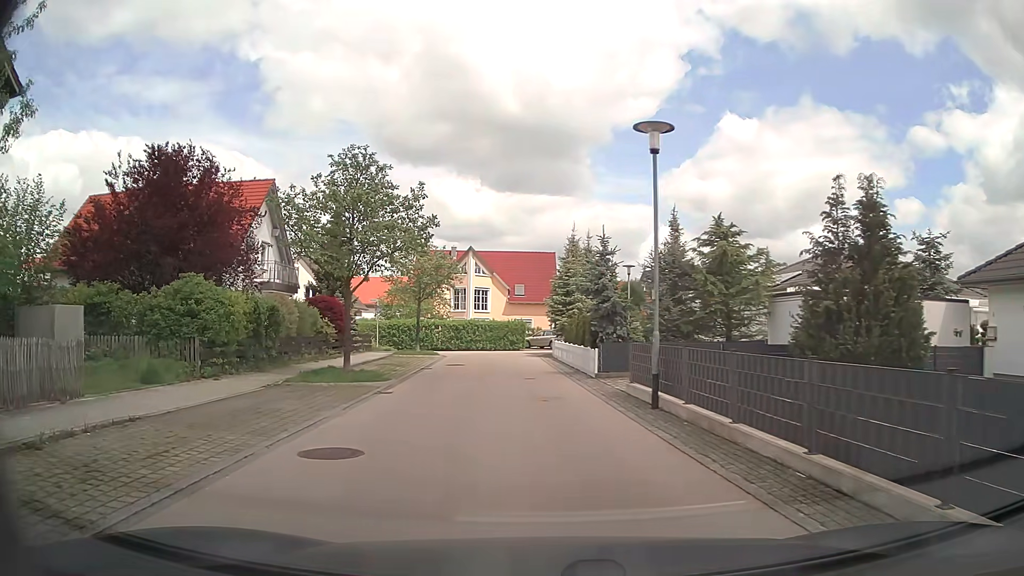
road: residential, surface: asphalt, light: Day
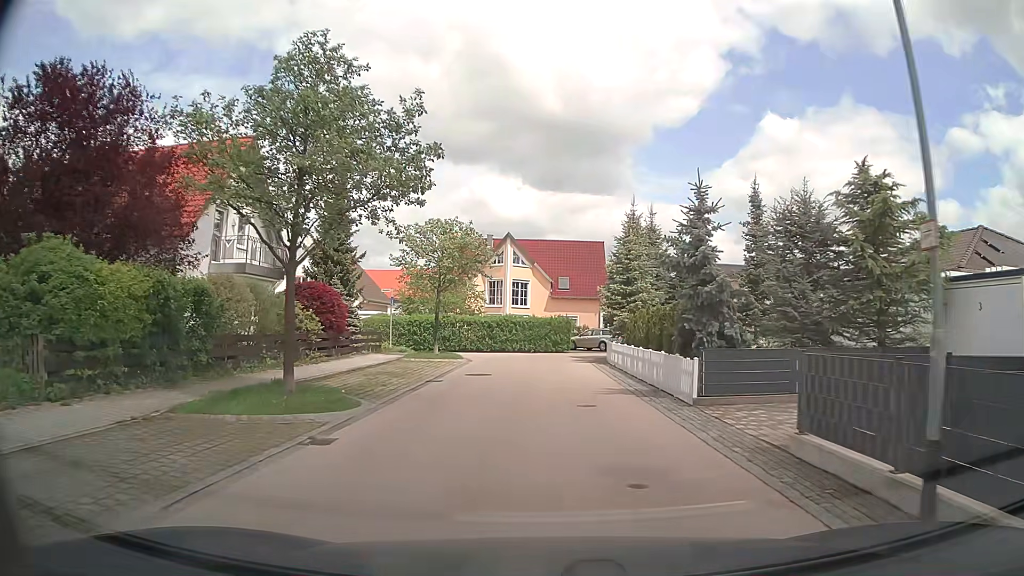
(-0.4, +7.7) m; -4°
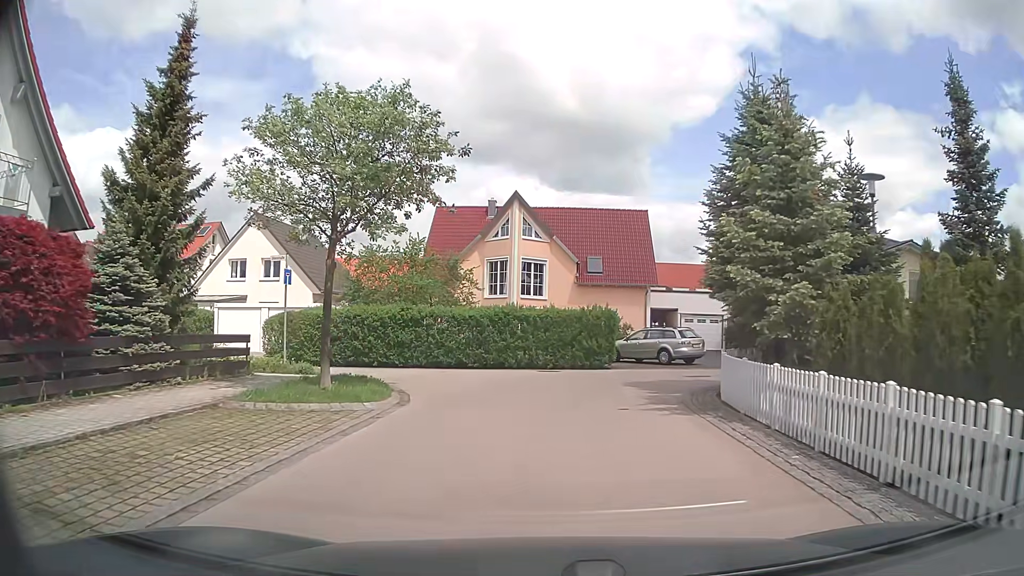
(-0.1, +16.2) m; -1°
(0, +10) (+4, +19) (+13, +21) (+23, +21) (+33, +21) (+43, +22) (+49, +29) (+49, +39) (+50, +49) (+50, +59) m
